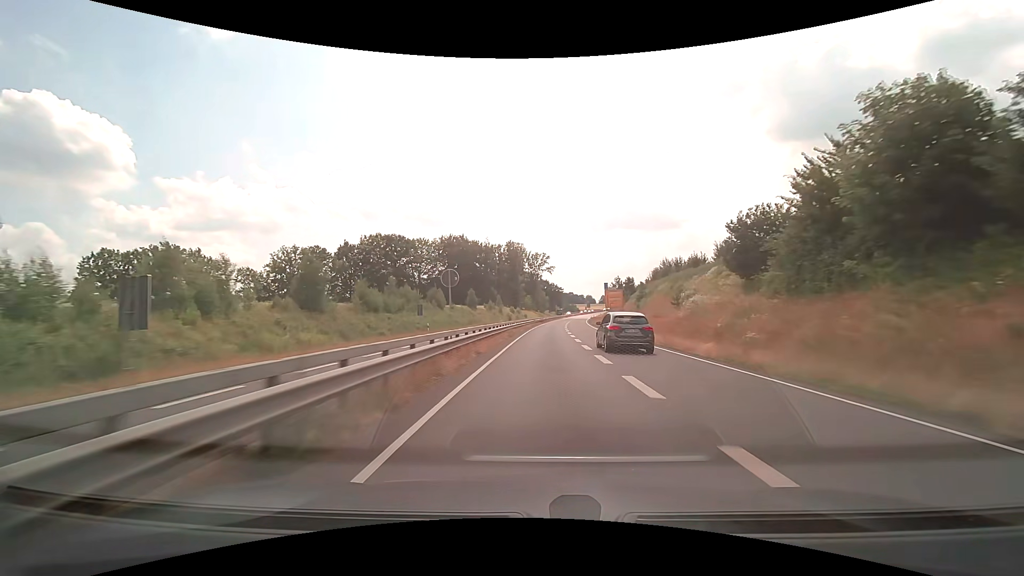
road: trunk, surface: asphalt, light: Day
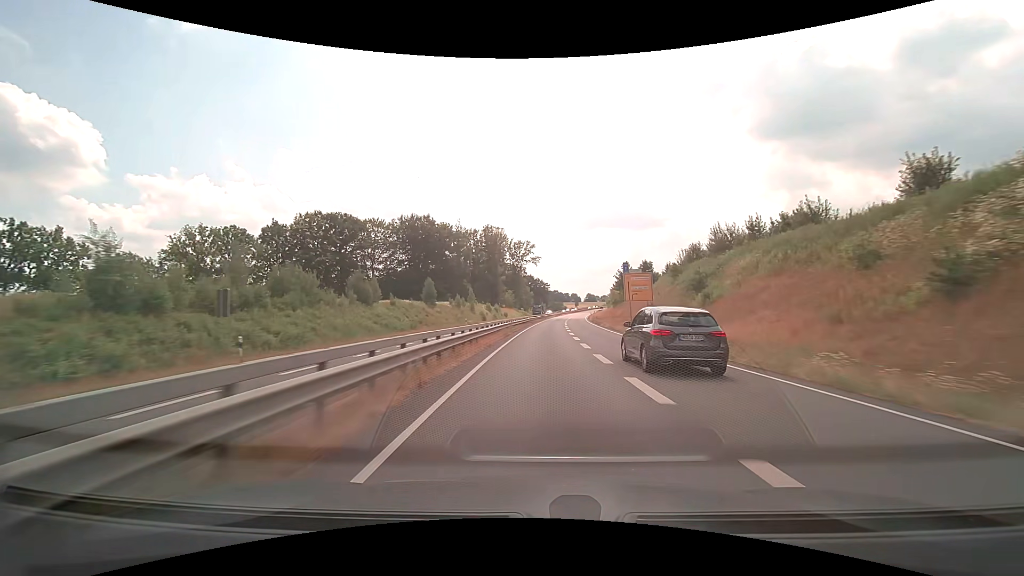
(+0.5, +30.8) m; +2°
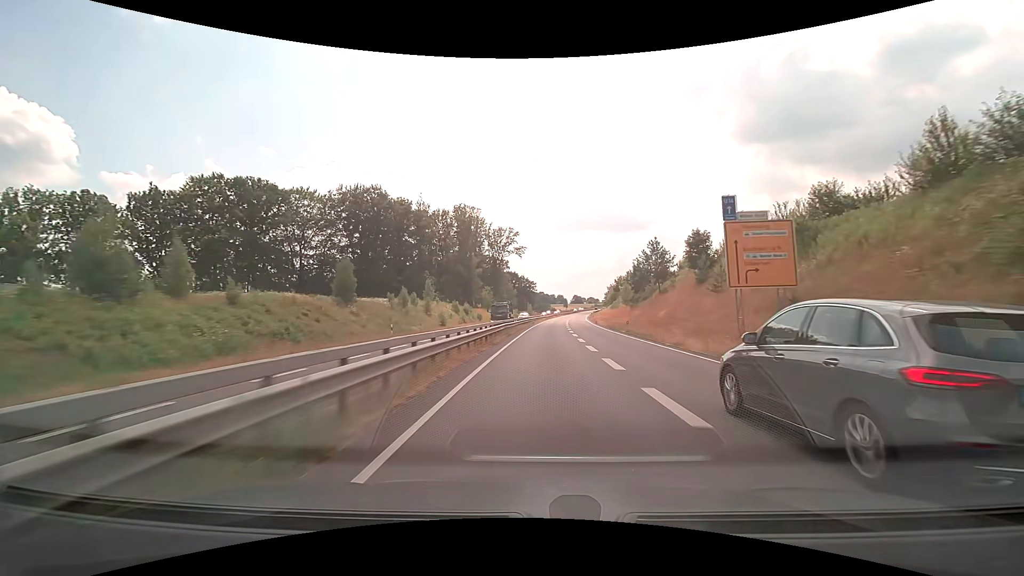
(+0.5, +31.5) m; +2°
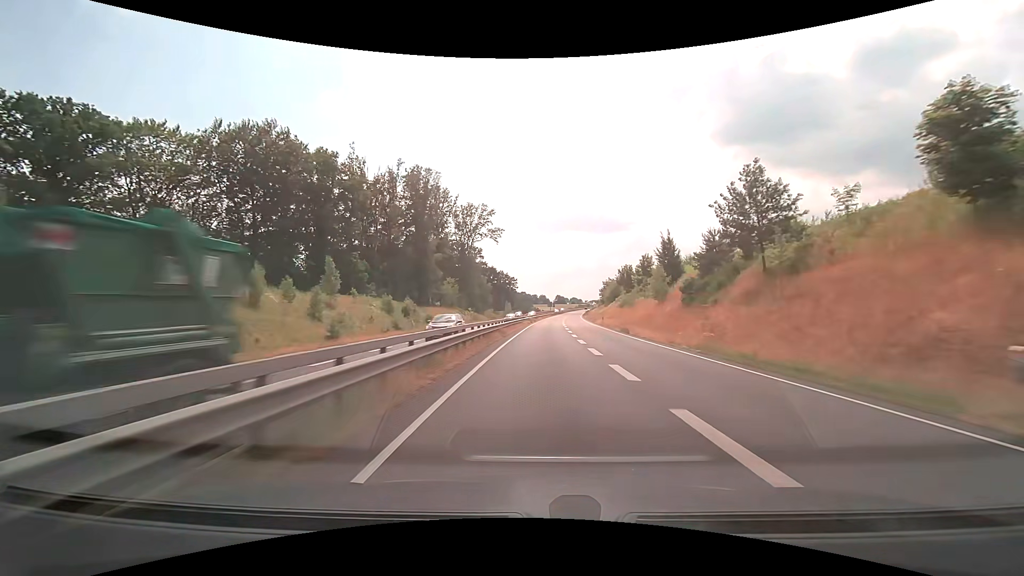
(+0.5, +32.1) m; +2°
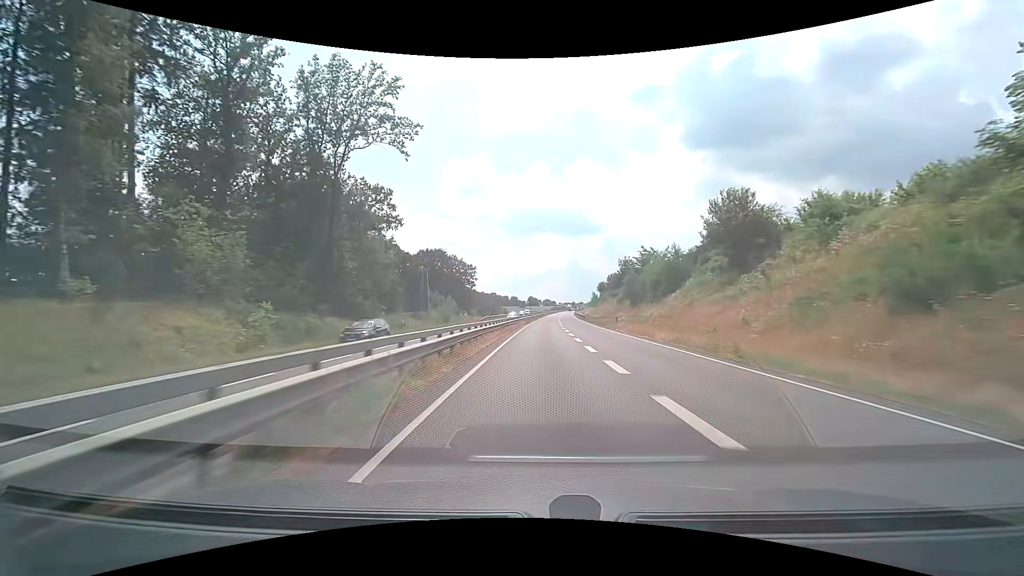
(+1.7, +64.8) m; +3°
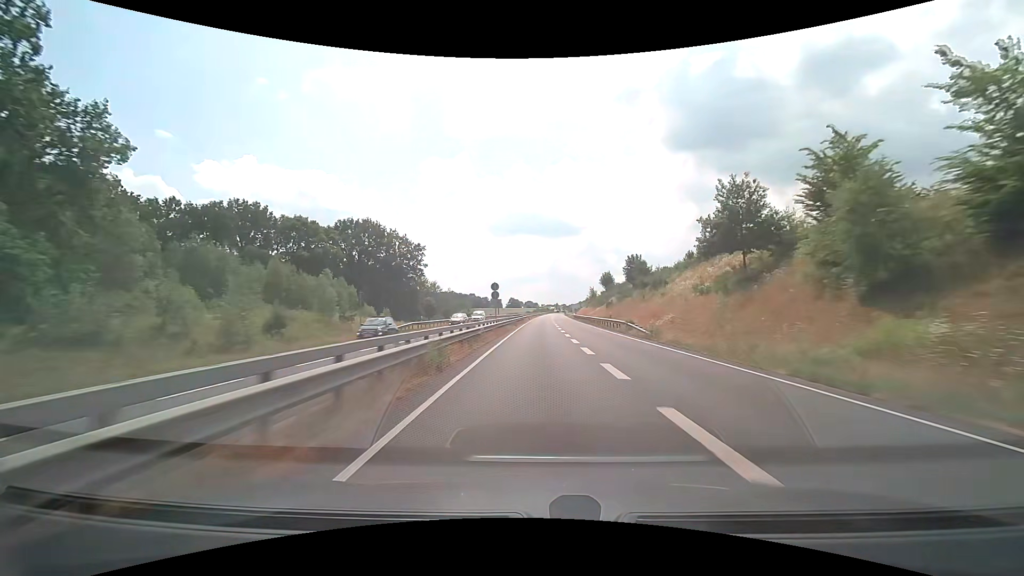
(+1.0, +48.9) m; +2°
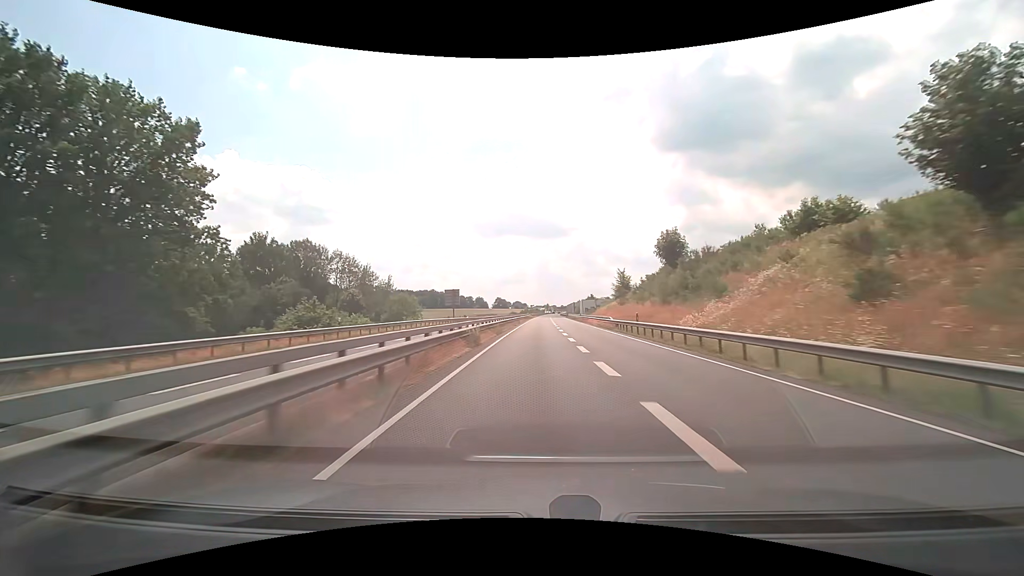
(+1.0, +65.5) m; +1°
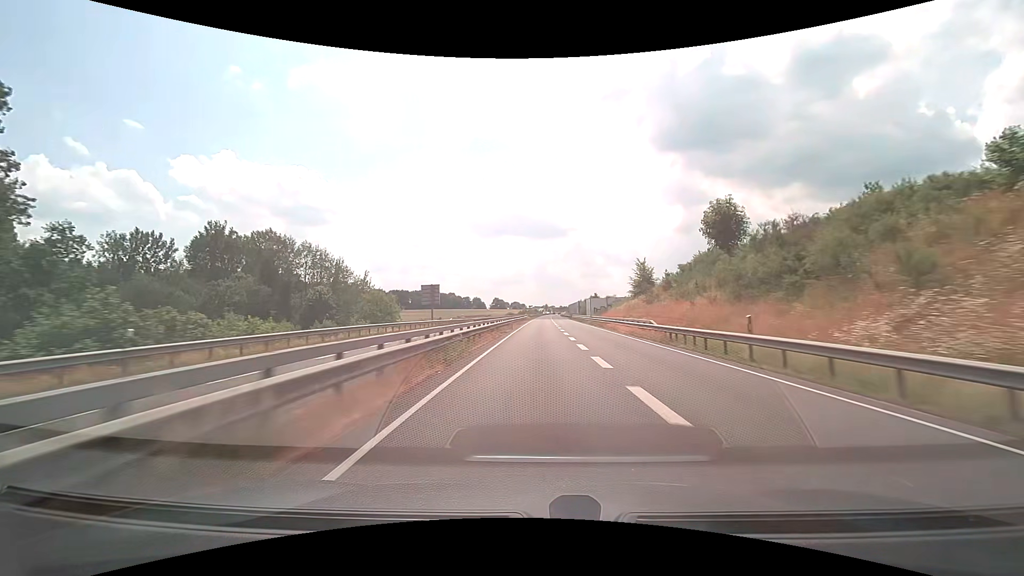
(0.0, +16.3) m; 0°
(0, +10) (0, +20) (0, +30) (0, +40) (0, +50) (0, +60) (+1, +70) (+1, +80) (+1, +90) (+1, +100) m
